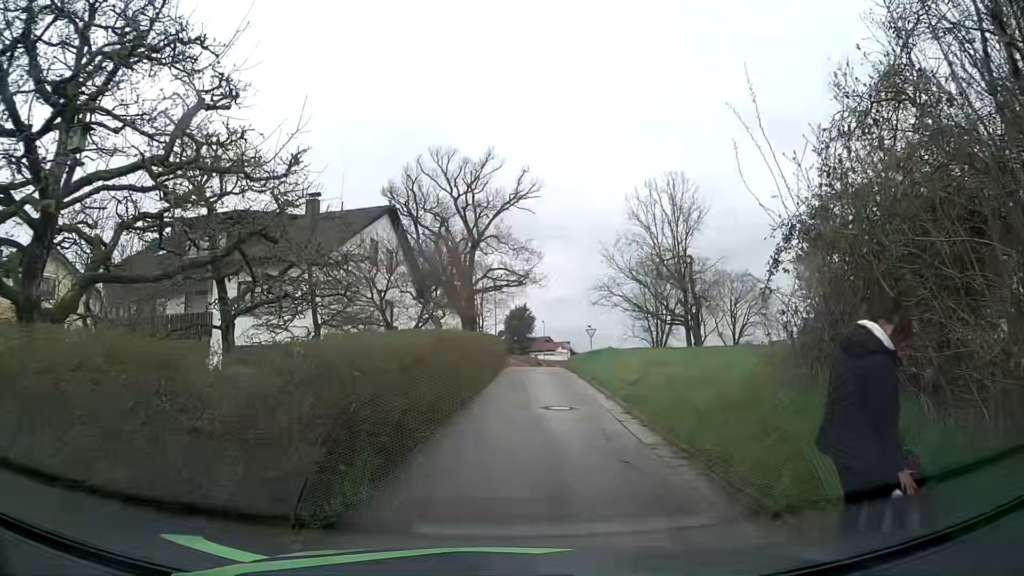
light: Day
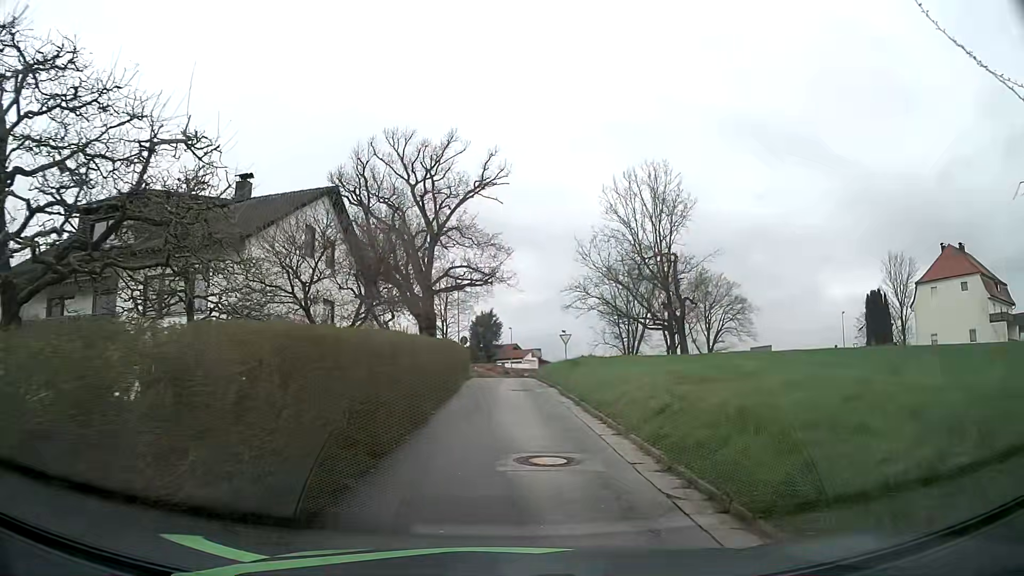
(+0.1, +5.7) m; +3°
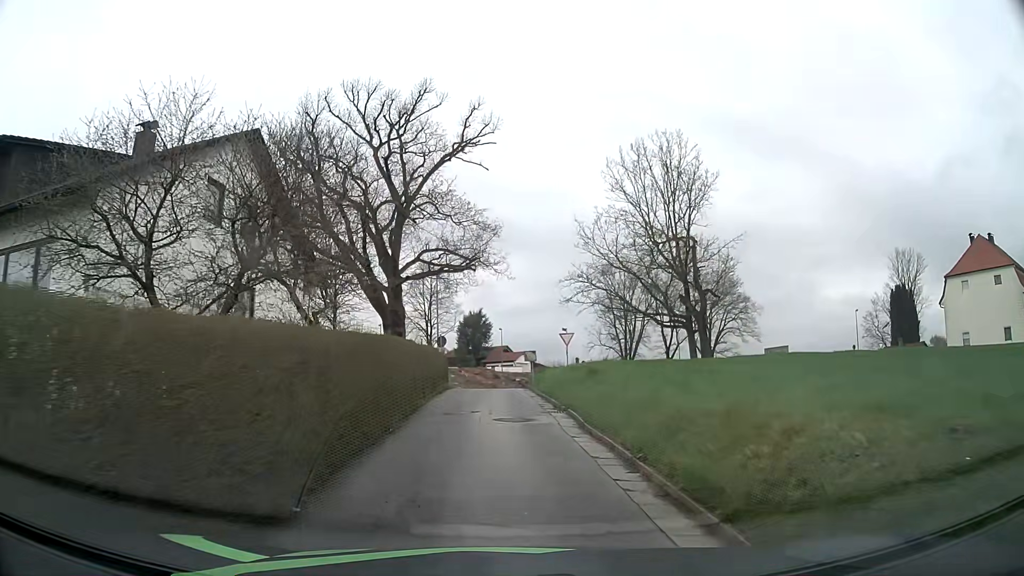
(+0.2, +8.6) m; +1°
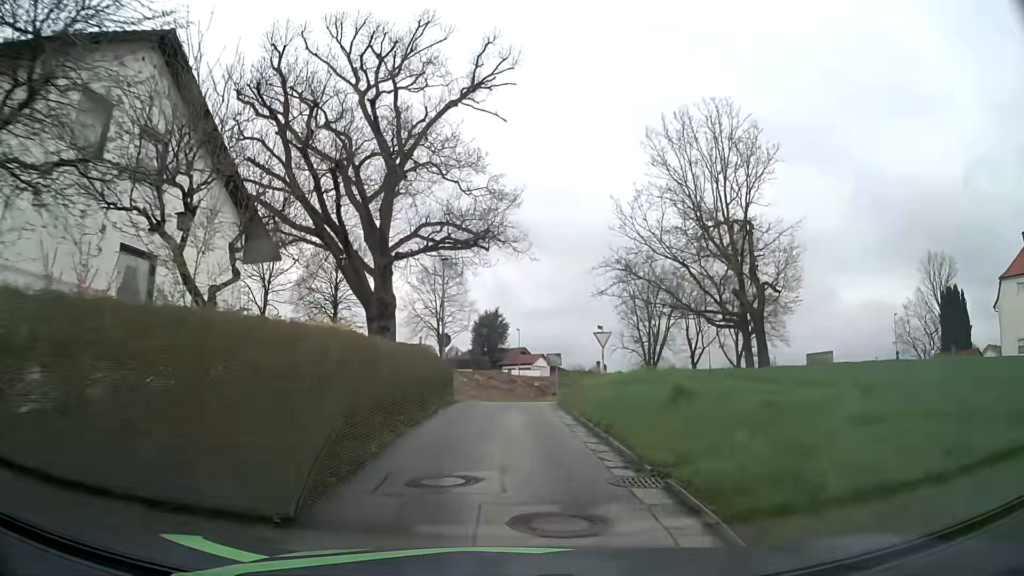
(-0.1, +7.7) m; -2°
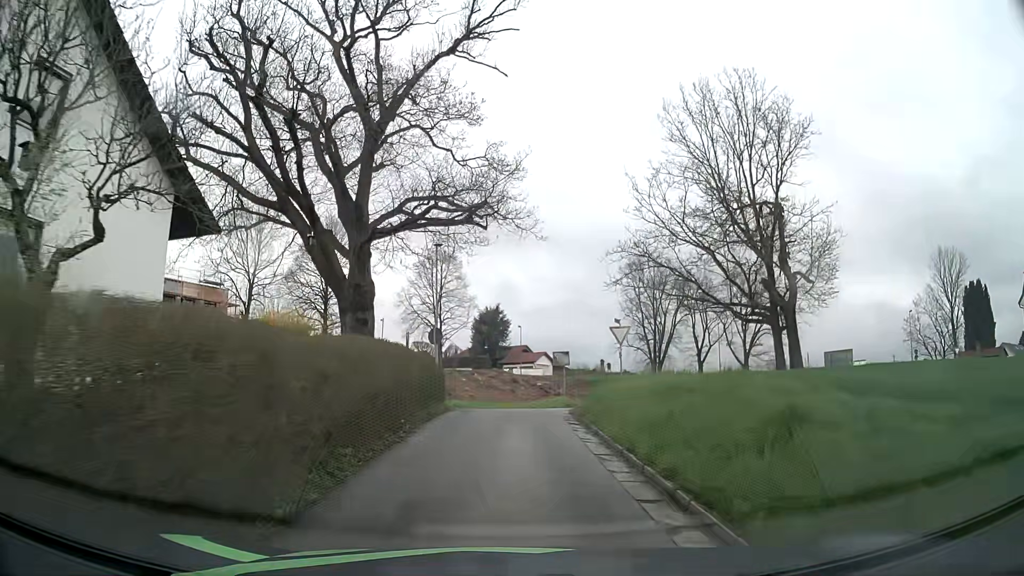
(0.0, +4.2) m; -1°
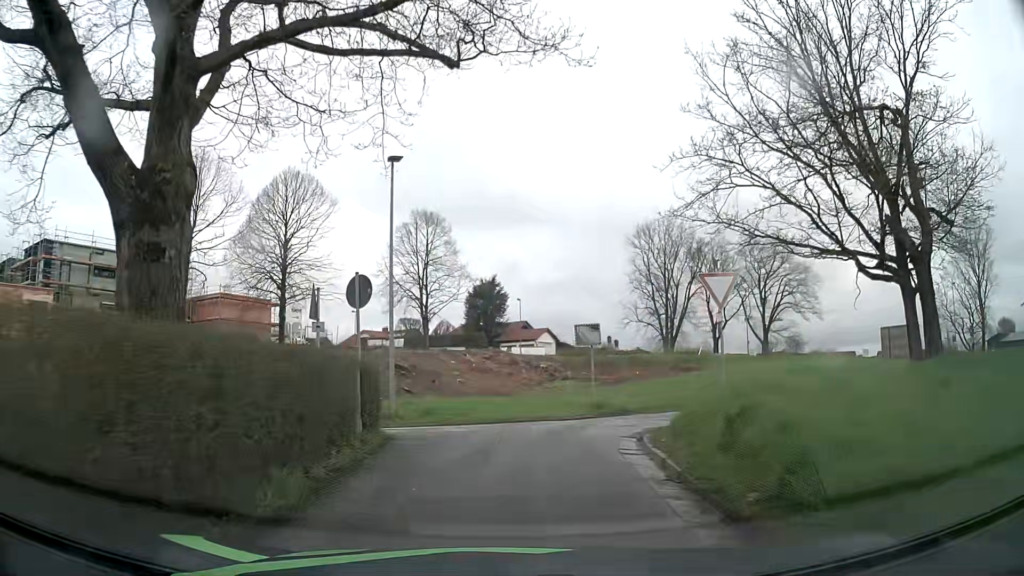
(+0.2, +11.8) m; +1°
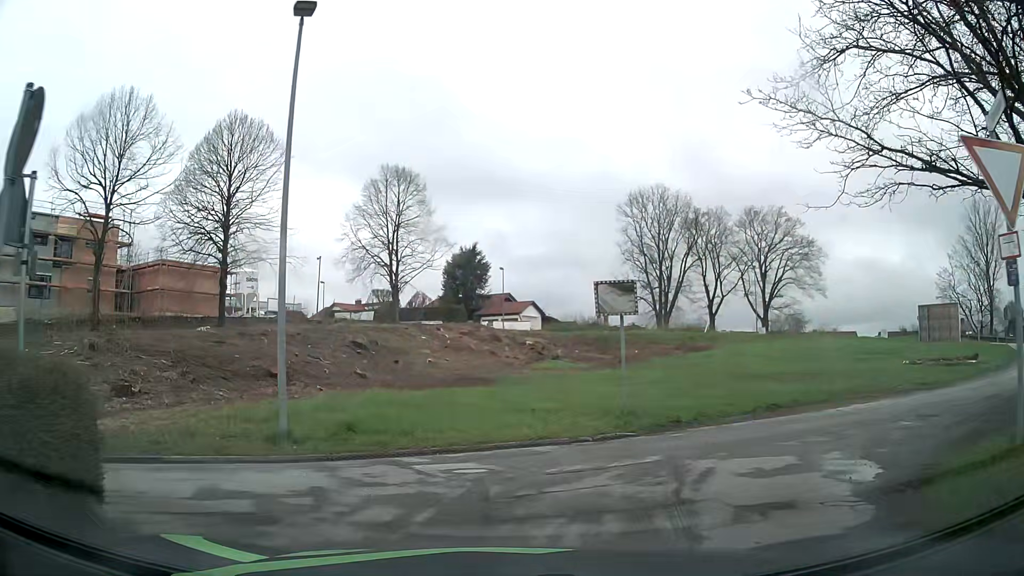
(0.0, +8.4) m; 0°
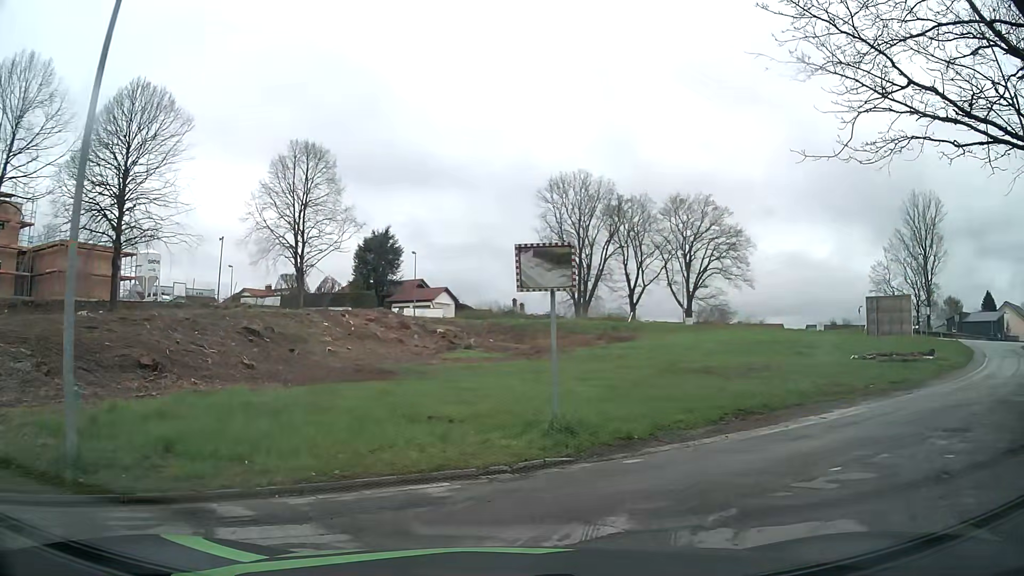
(+0.2, +3.7) m; +8°
(+3, +9) (+11, +16) (+19, +22) (+26, +28) (+34, +35) (+40, +43) (+46, +51) (+44, +60) (+35, +64) (+25, +65) m
